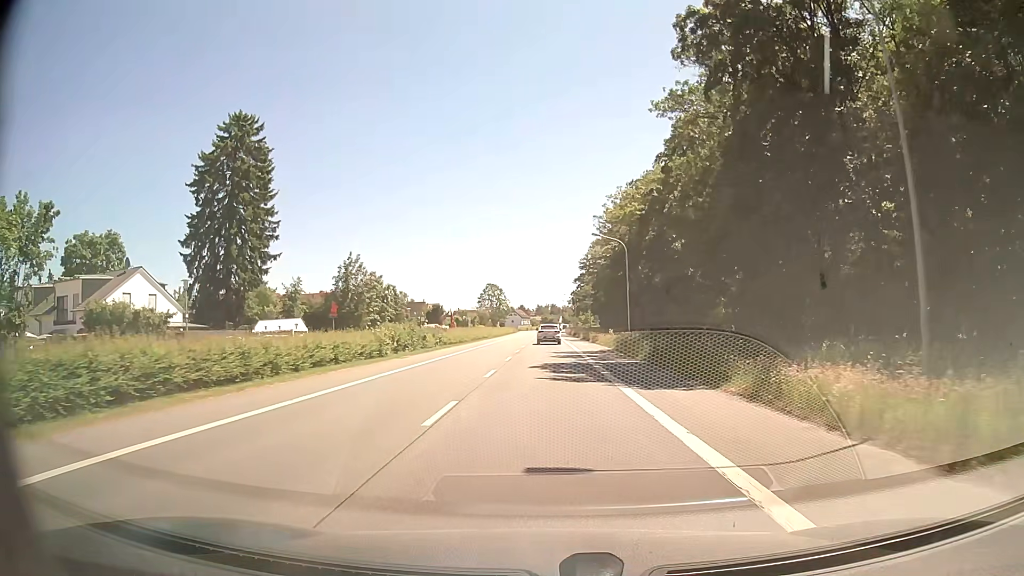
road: primary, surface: asphalt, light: Day
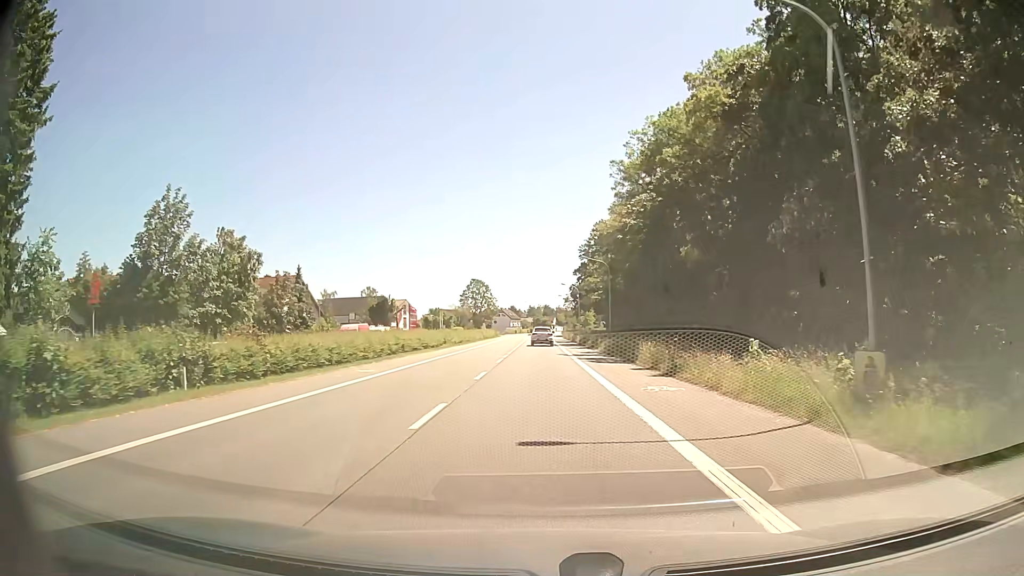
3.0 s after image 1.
(+0.1, +36.0) m; 0°
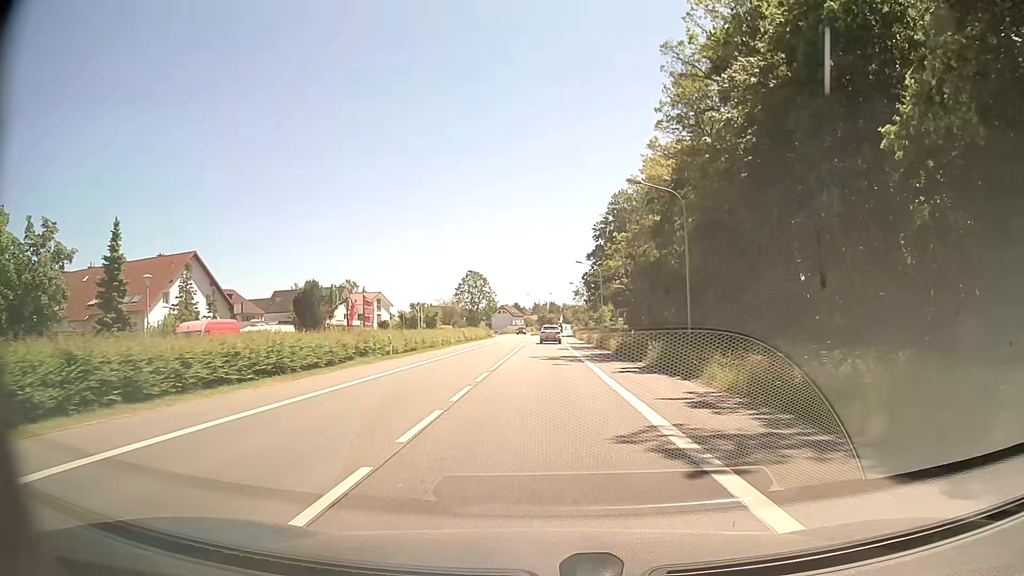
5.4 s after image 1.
(-0.1, +28.8) m; -1°
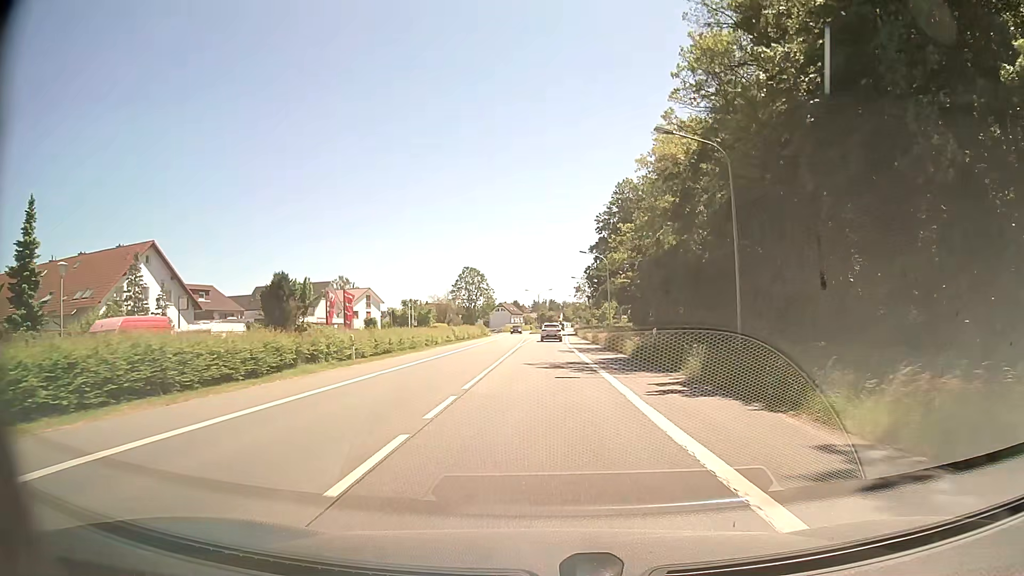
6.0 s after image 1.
(0.0, +7.2) m; 0°
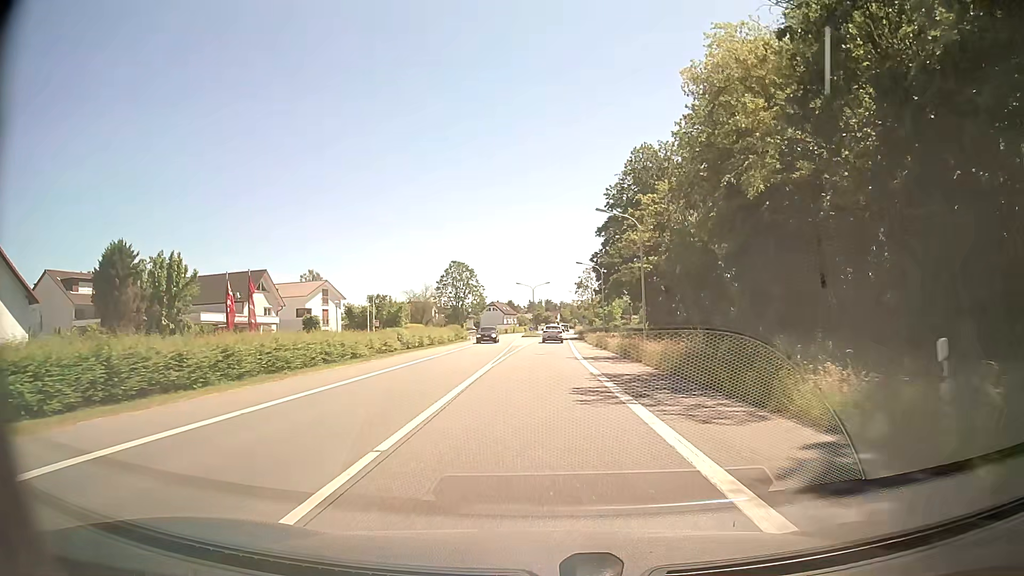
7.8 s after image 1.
(+0.1, +21.5) m; 0°
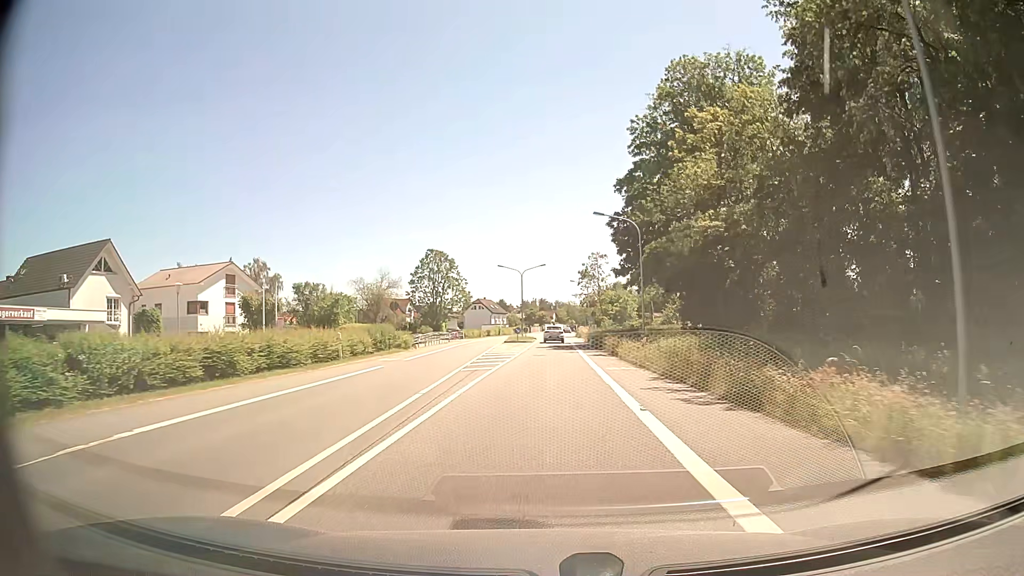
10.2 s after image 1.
(+0.2, +28.7) m; +1°
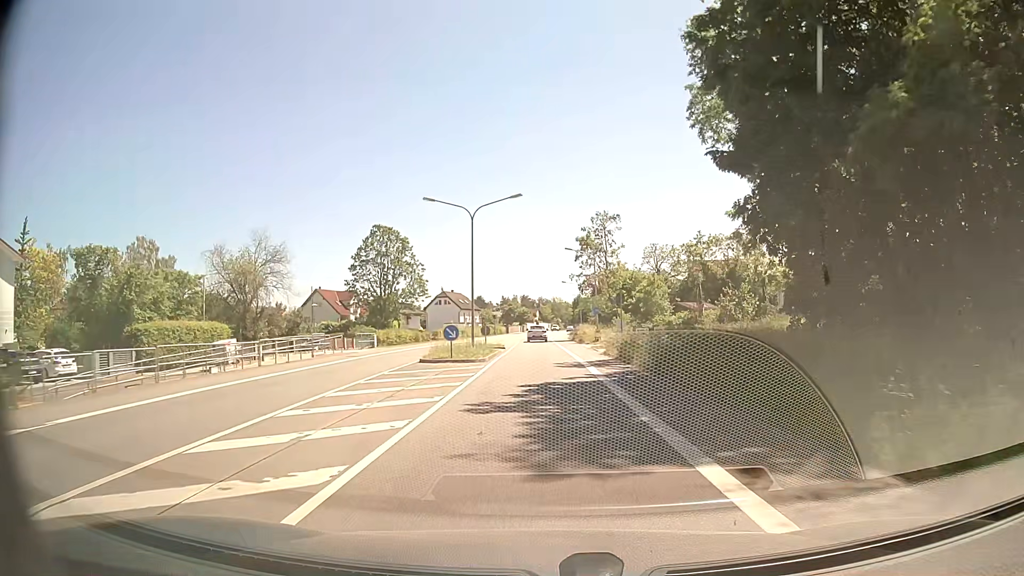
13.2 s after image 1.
(+0.4, +35.7) m; +2°
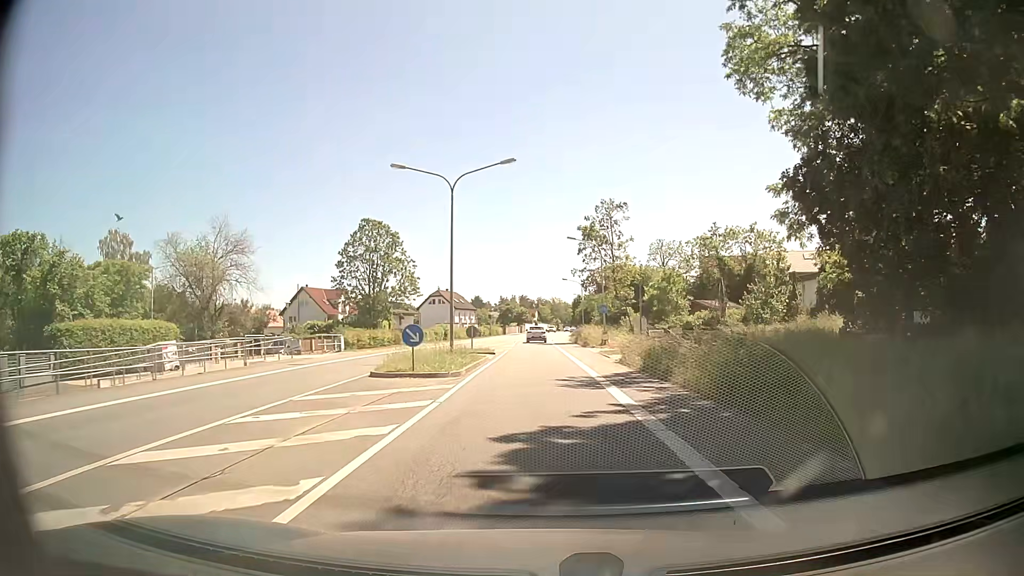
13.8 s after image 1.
(0.0, +7.1) m; 0°
(0, +10) (0, +20) (0, +30) (-1, +40) (-1, +50) (-1, +60) (-1, +70) (0, +80) (0, +90) (+1, +100) m
